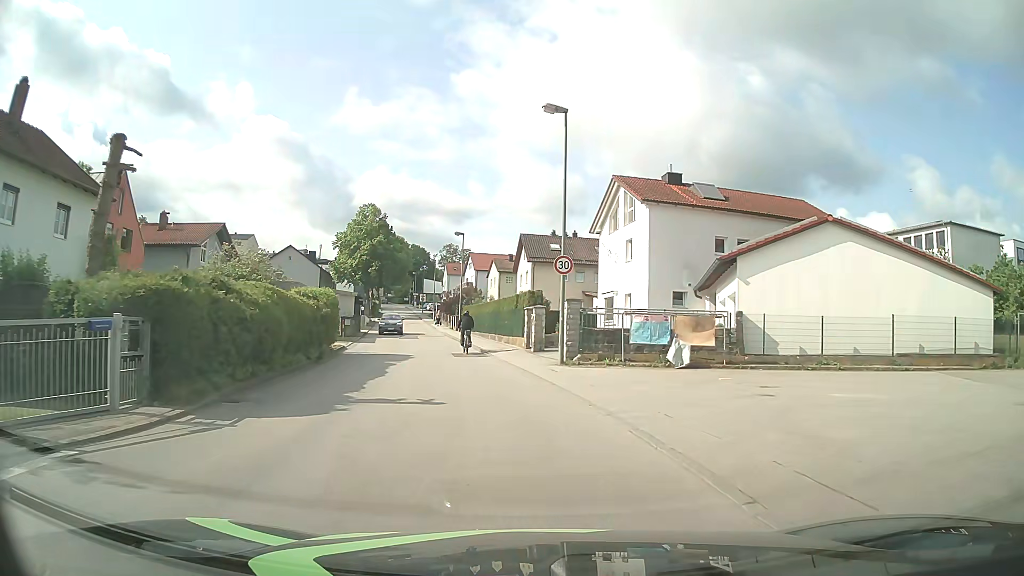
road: unclassified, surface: asphalt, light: Day
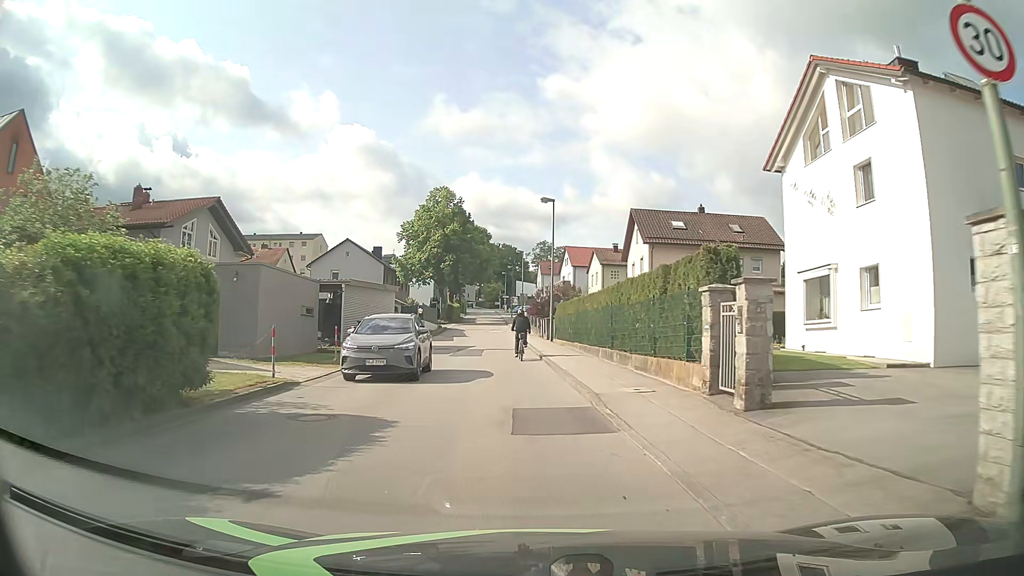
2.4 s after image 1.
(-1.3, +17.3) m; -9°
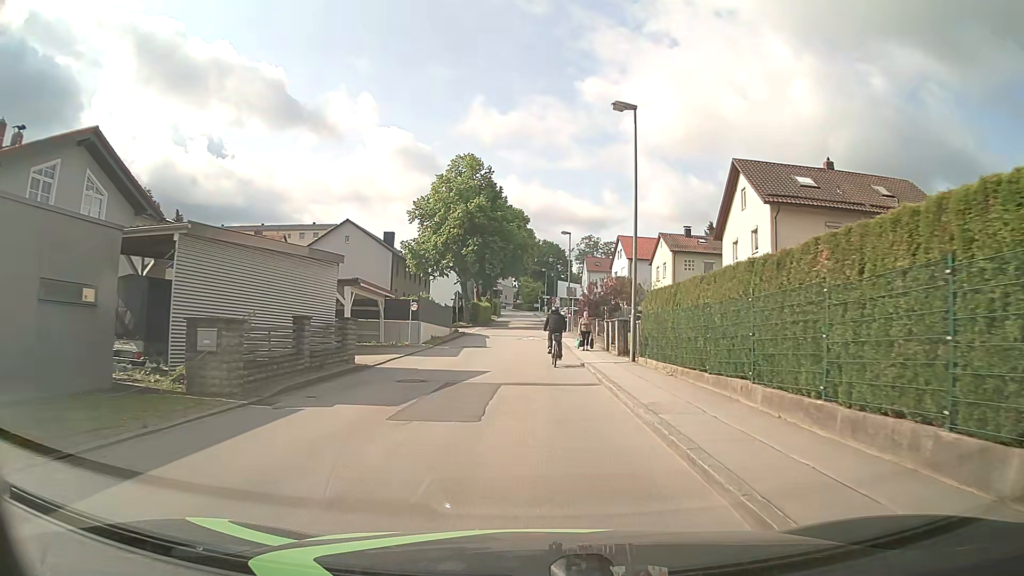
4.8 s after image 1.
(-0.5, +17.7) m; -3°
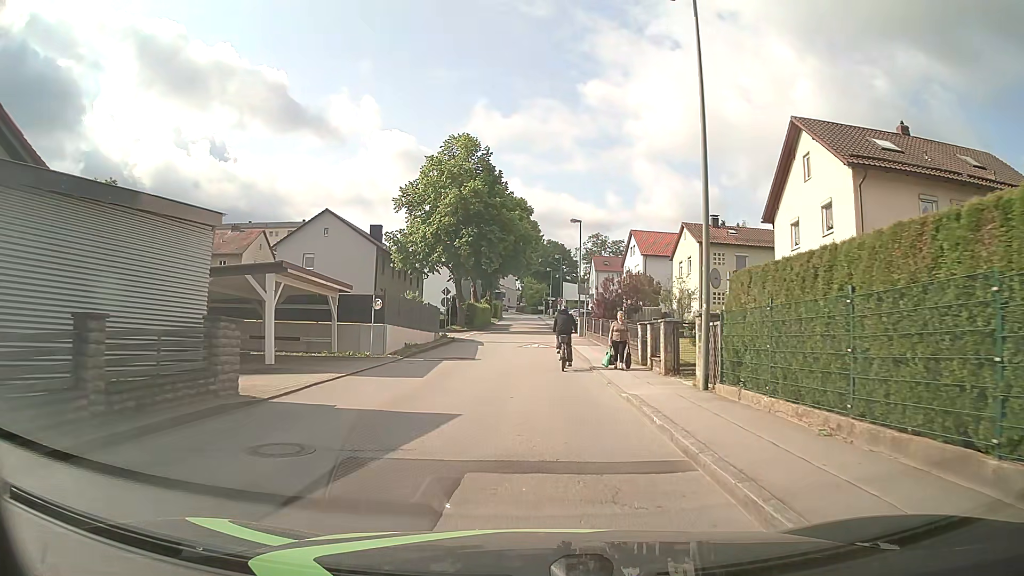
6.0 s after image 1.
(0.0, +8.2) m; 0°
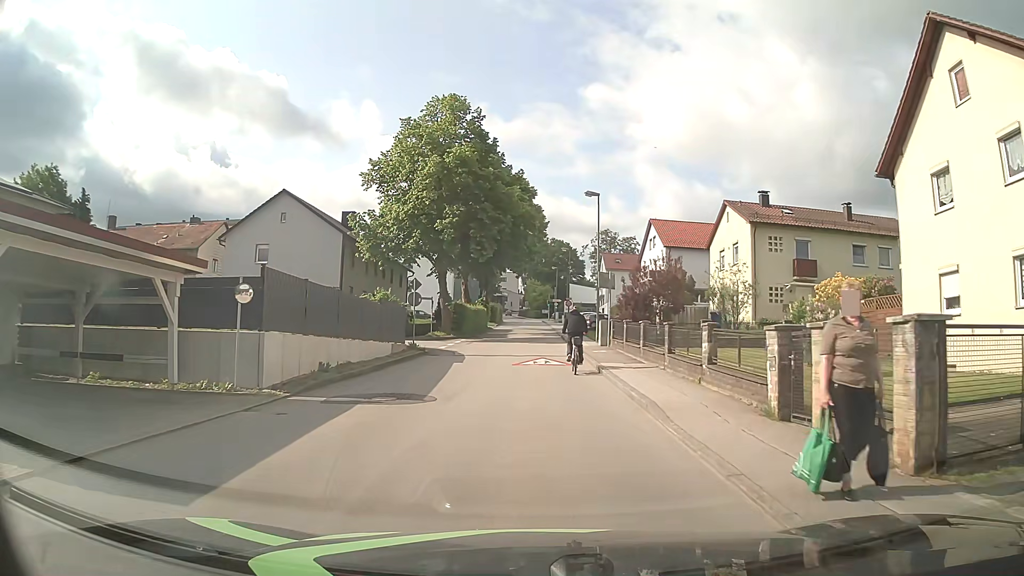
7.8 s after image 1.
(0.0, +11.3) m; 0°
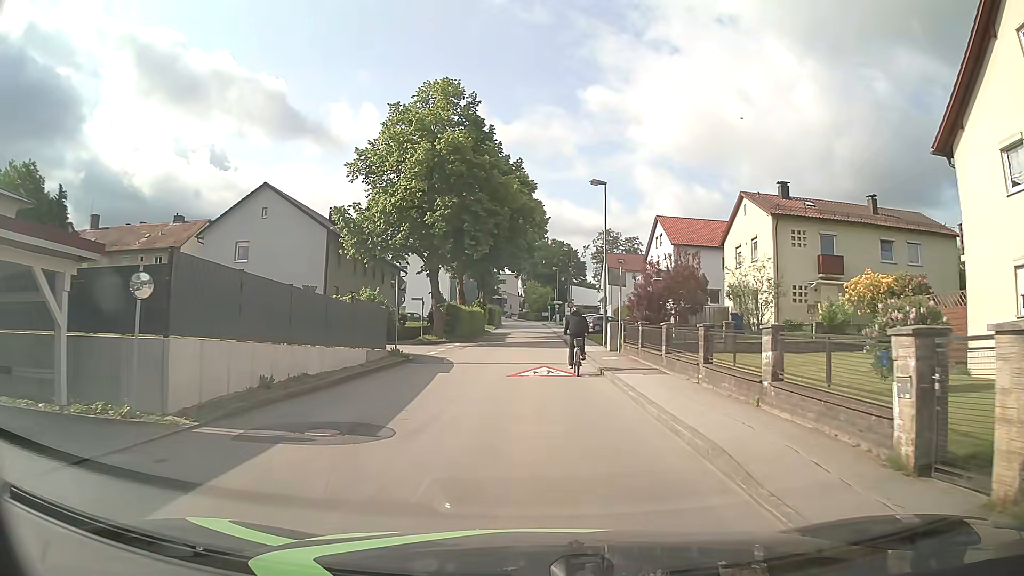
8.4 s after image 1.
(0.0, +3.6) m; 0°
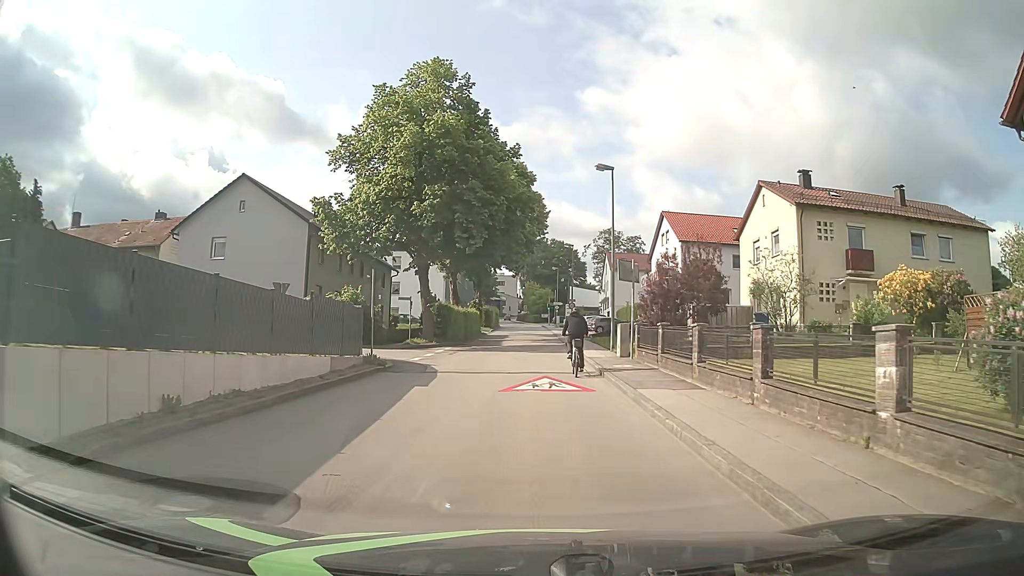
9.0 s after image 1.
(0.0, +3.5) m; 0°
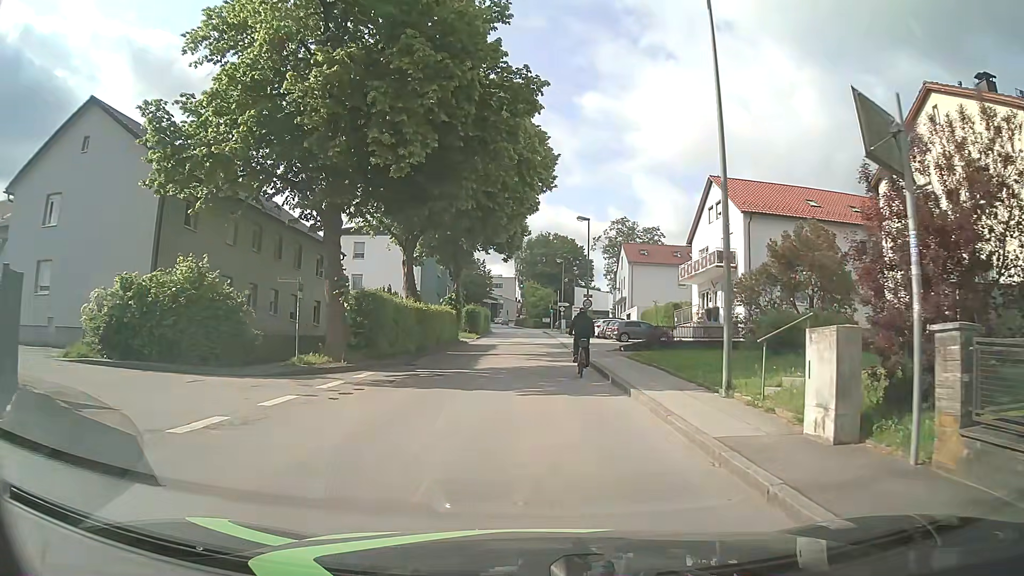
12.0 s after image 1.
(+0.1, +17.0) m; 0°
(0, +10) (0, +20) (0, +30) (0, +40) (0, +50) (0, +60) (0, +70) (0, +80) (-1, +90) (-2, +100) m
